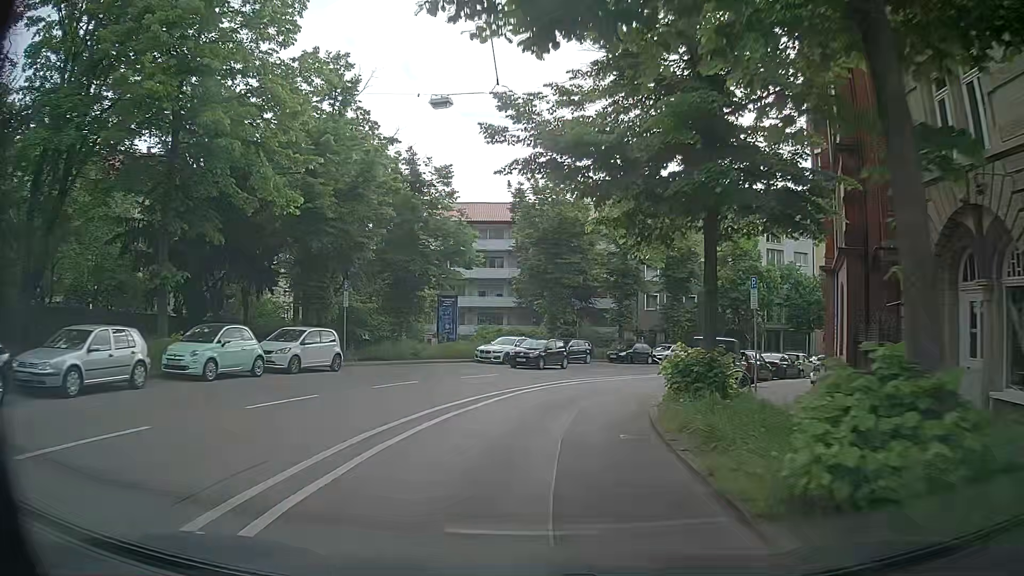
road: secondary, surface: asphalt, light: Day
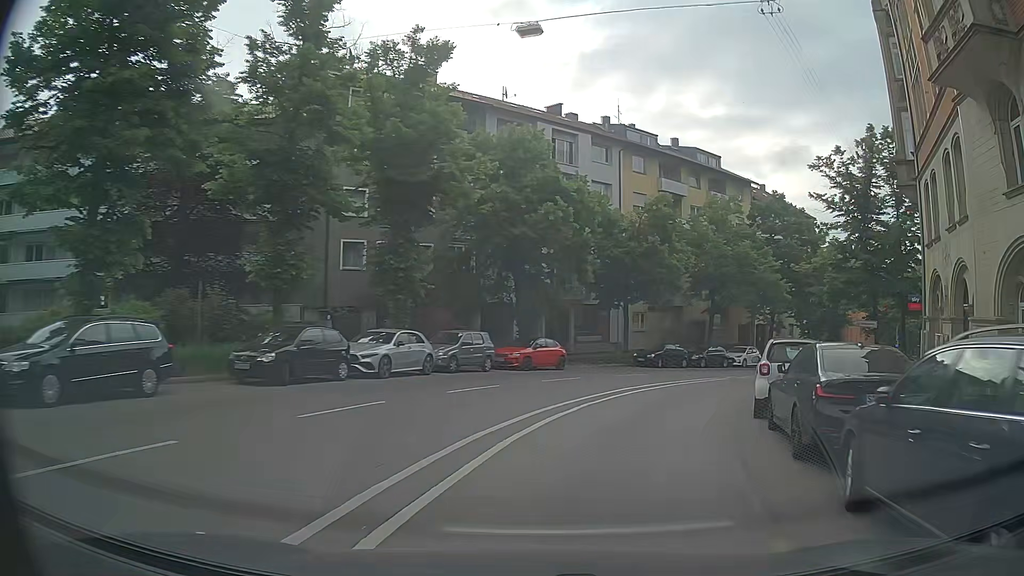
(+4.5, +28.4) m; +22°
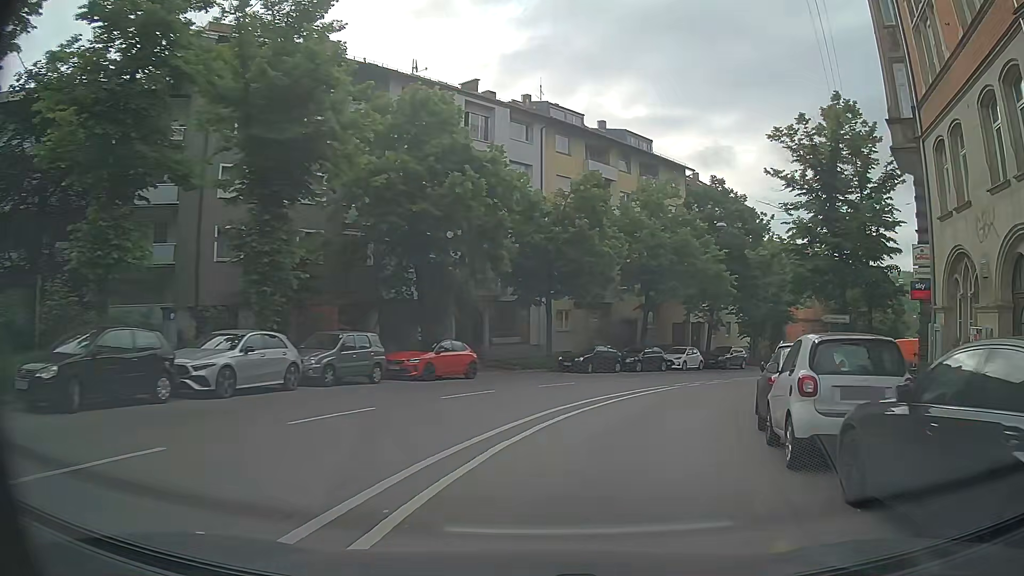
(+0.6, +5.6) m; +9°
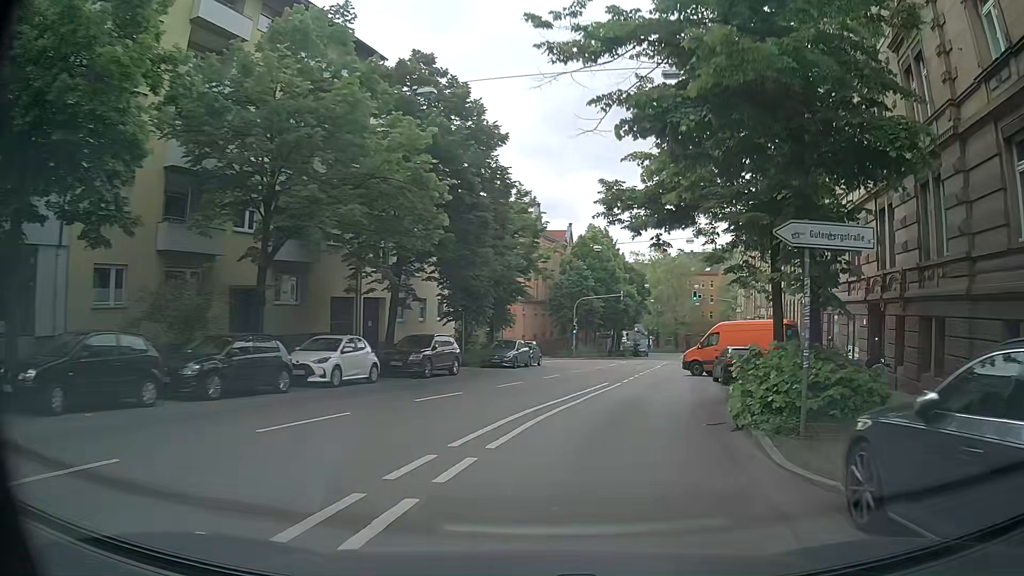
(+5.3, +21.9) m; +26°
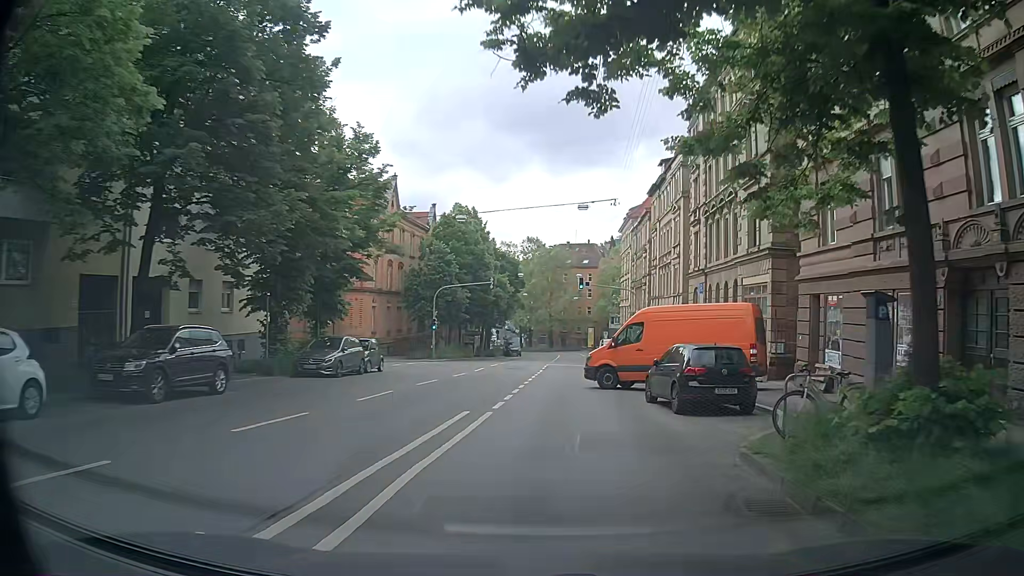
(+1.1, +11.3) m; +11°
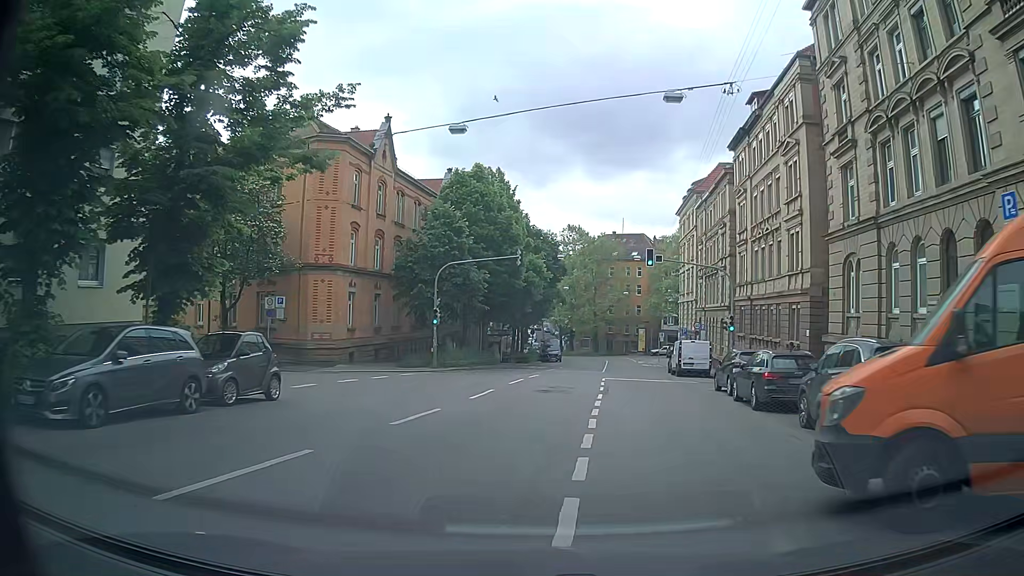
(+0.4, +16.7) m; -1°
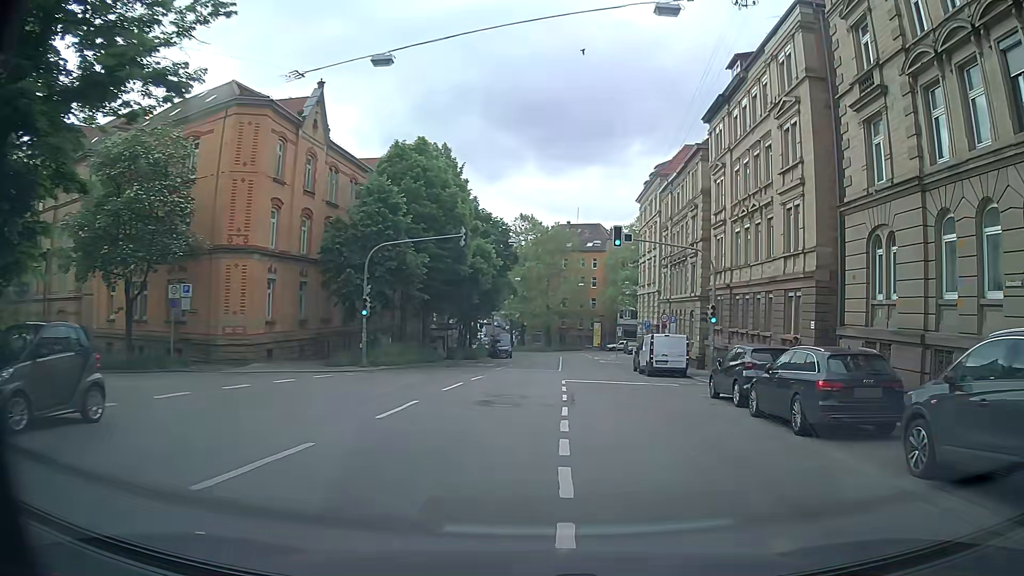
(0.0, +5.5) m; +2°
